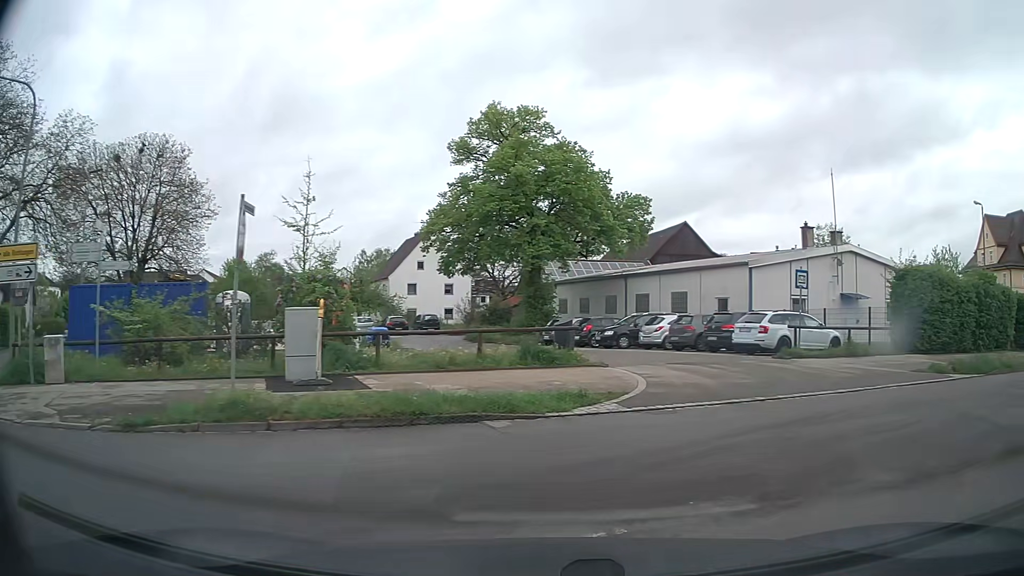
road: residential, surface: asphalt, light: Day
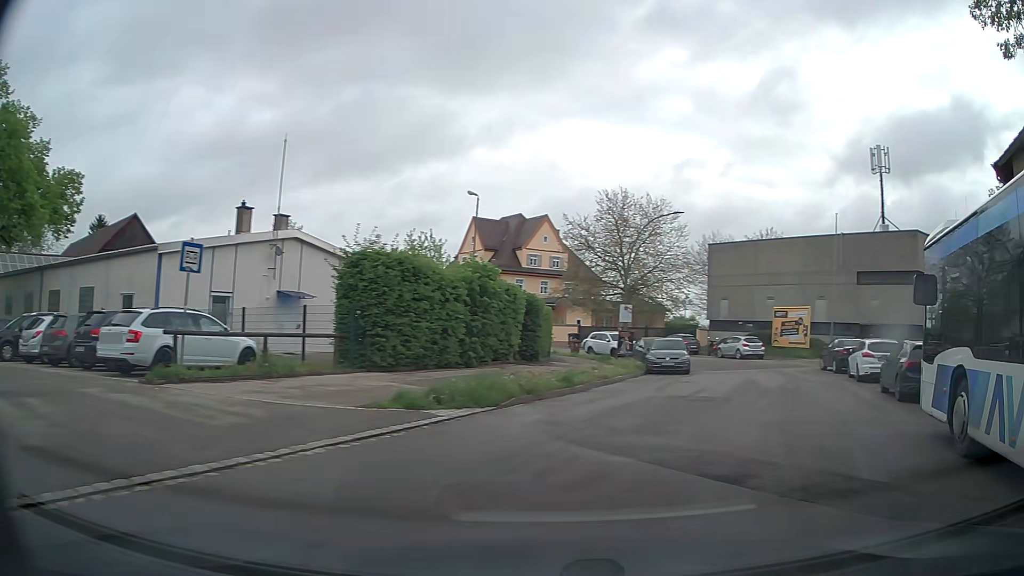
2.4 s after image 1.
(+3.2, +7.3) m; +47°
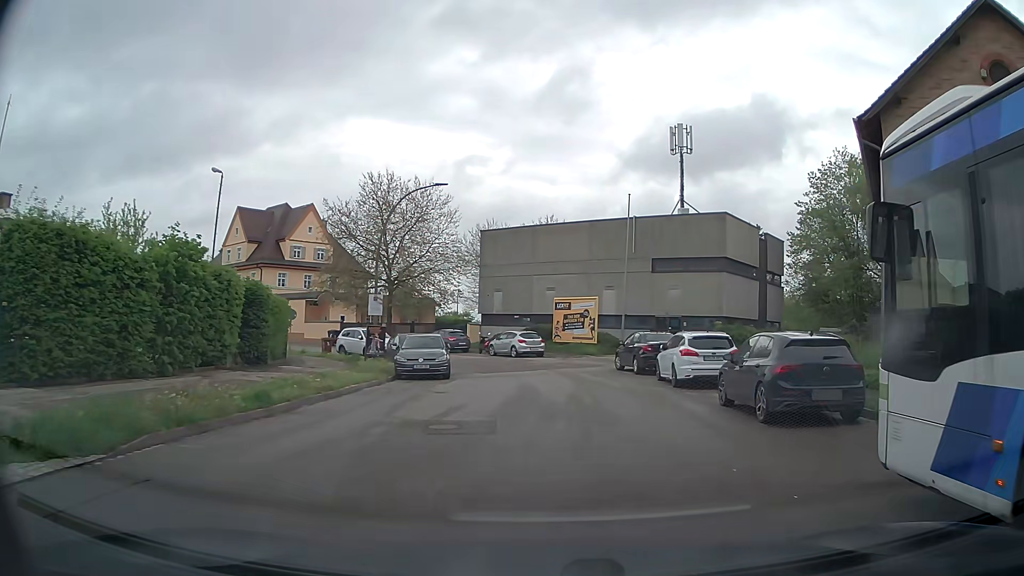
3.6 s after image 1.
(+1.1, +5.7) m; +19°
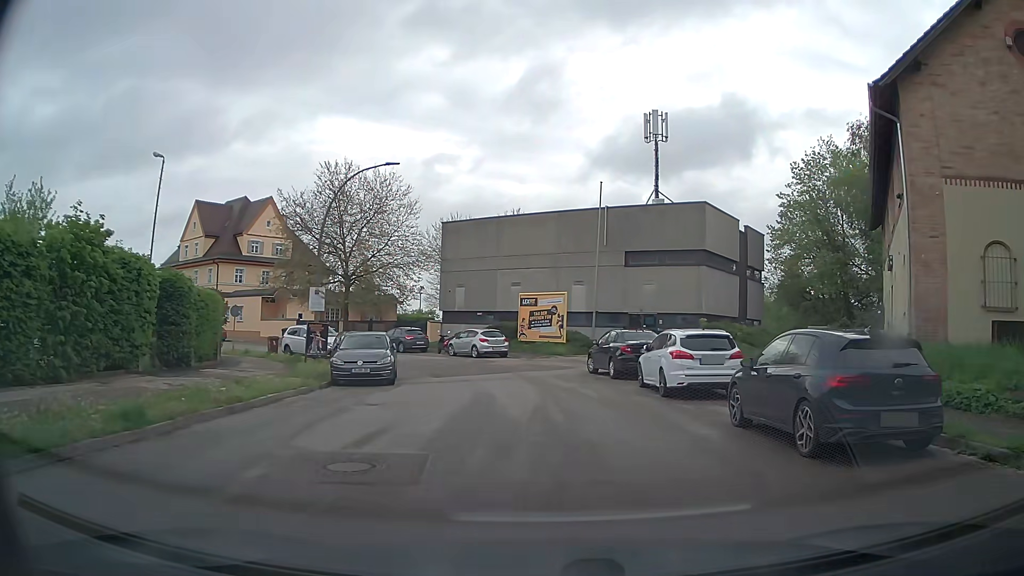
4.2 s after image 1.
(+0.1, +3.3) m; +3°
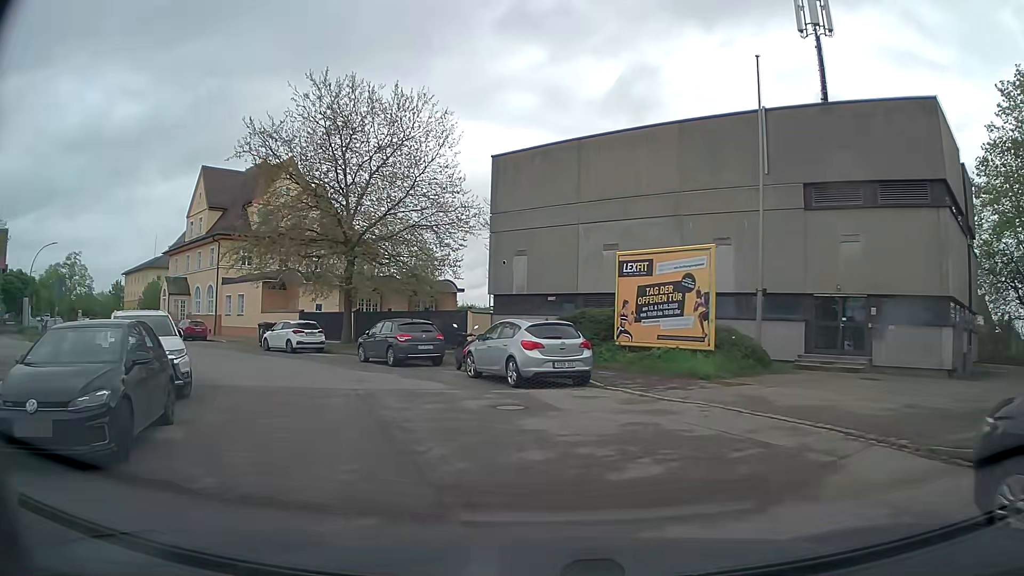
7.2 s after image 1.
(-0.4, +19.8) m; -8°
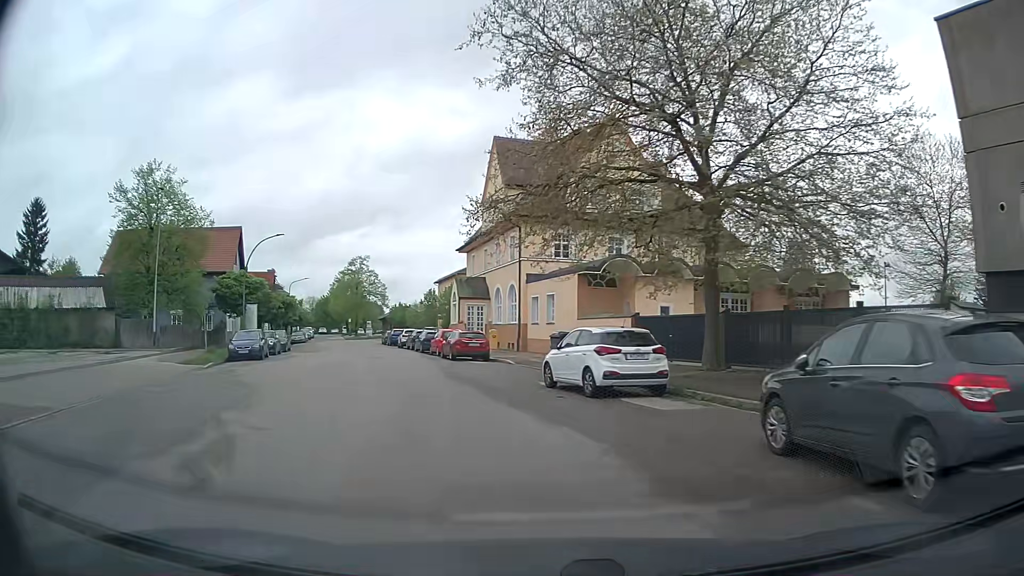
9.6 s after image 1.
(-4.3, +16.0) m; -30°
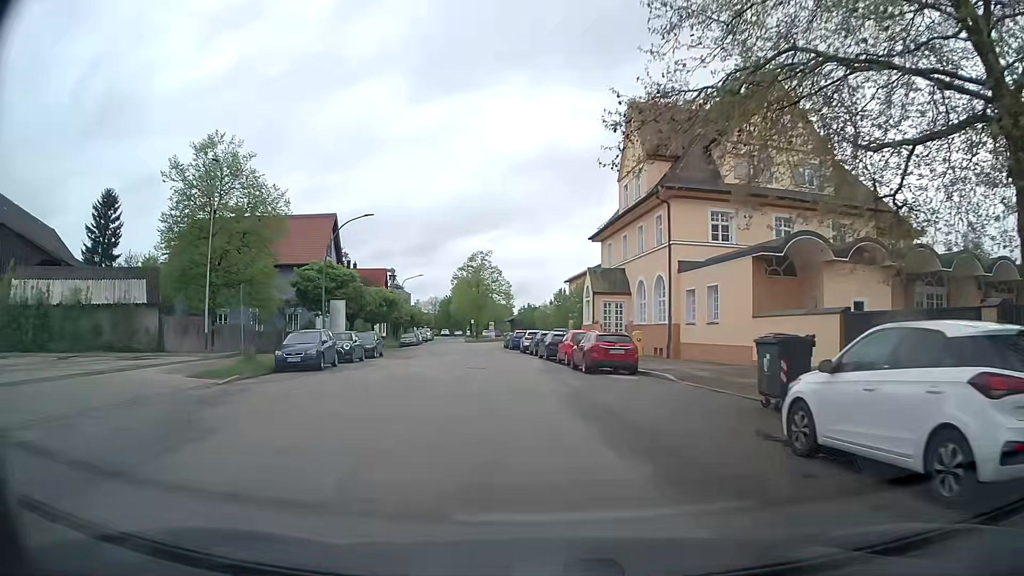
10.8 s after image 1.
(-1.0, +9.2) m; -11°
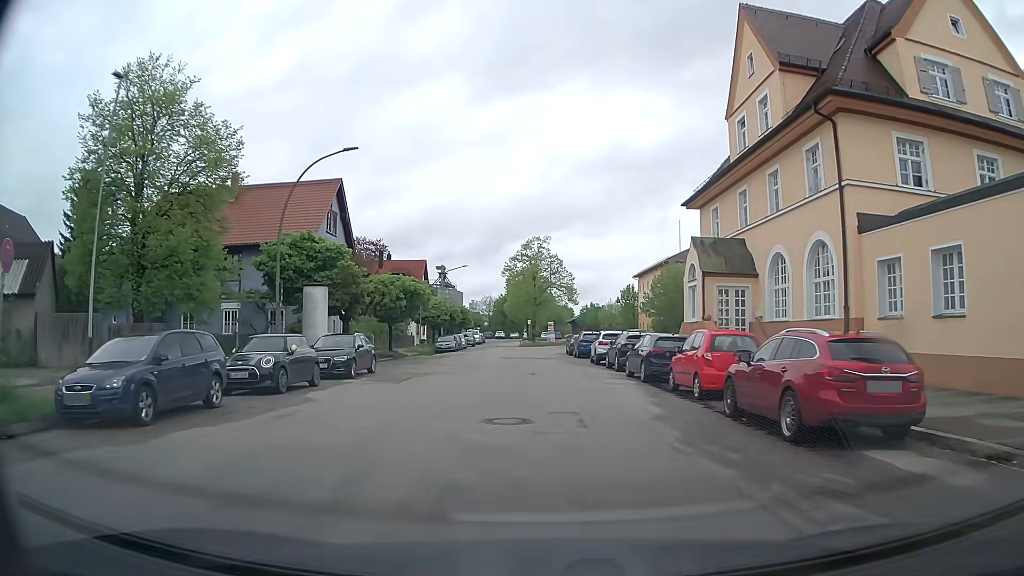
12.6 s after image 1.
(-0.9, +14.8) m; -5°
(0, +10) (0, +20) (-1, +30) (-1, +40) (-1, +50) (+1, +60) (+6, +69) (+9, +78) (+10, +88) (+10, +98) m
